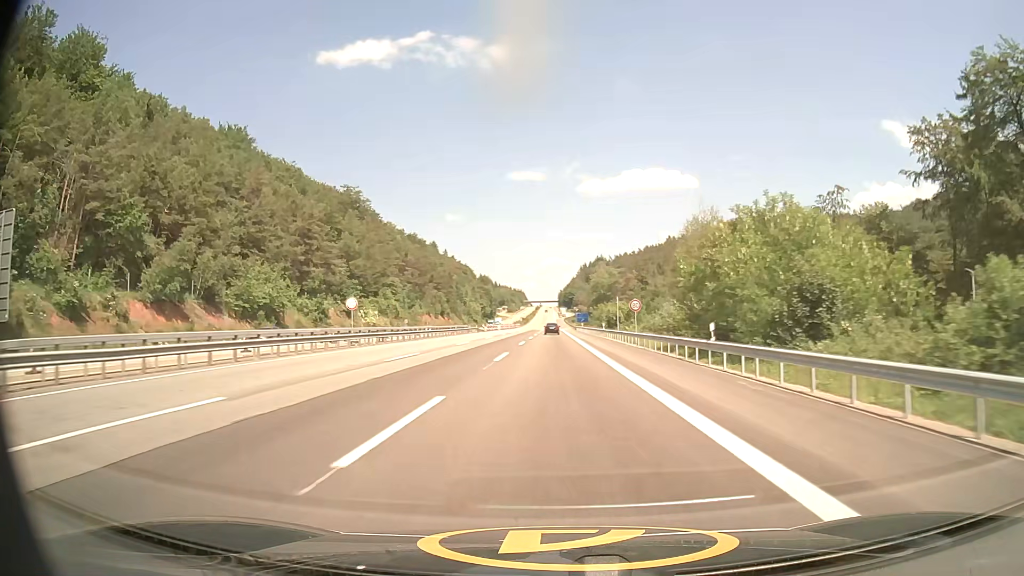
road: motorway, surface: asphalt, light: Day
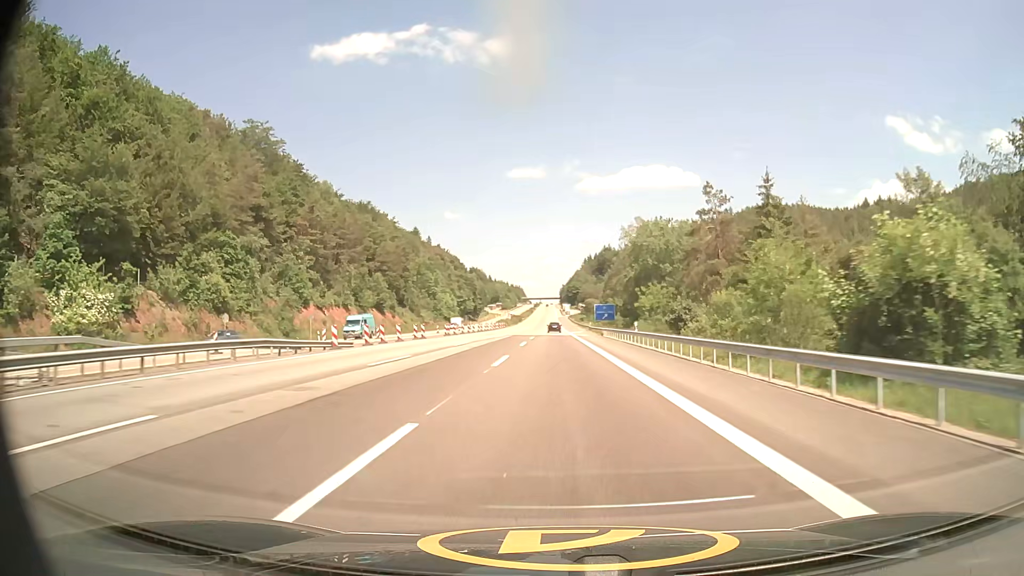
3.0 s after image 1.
(-0.2, +74.1) m; 0°
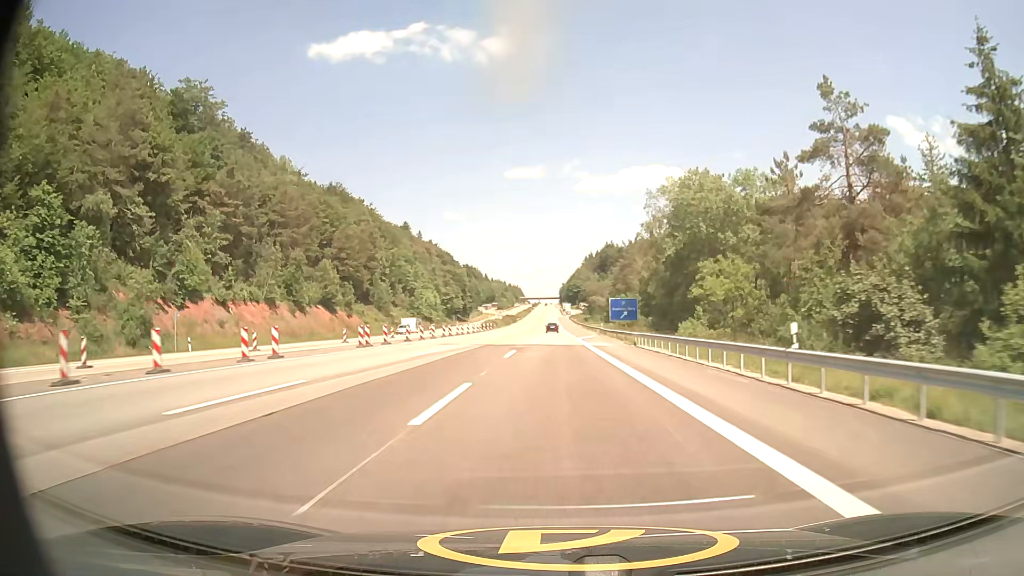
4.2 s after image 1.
(+0.1, +29.4) m; 0°
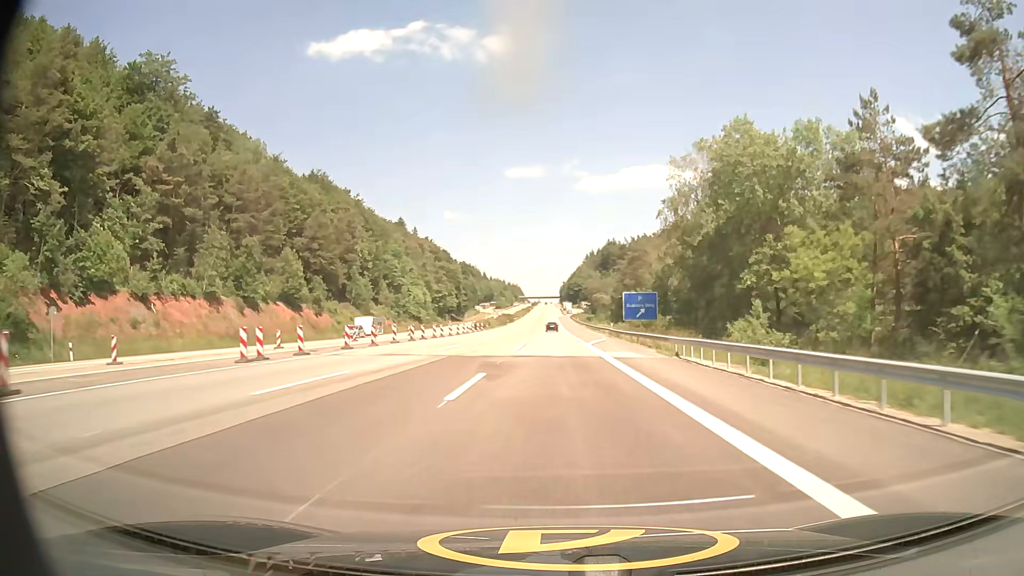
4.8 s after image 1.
(0.0, +14.7) m; 0°
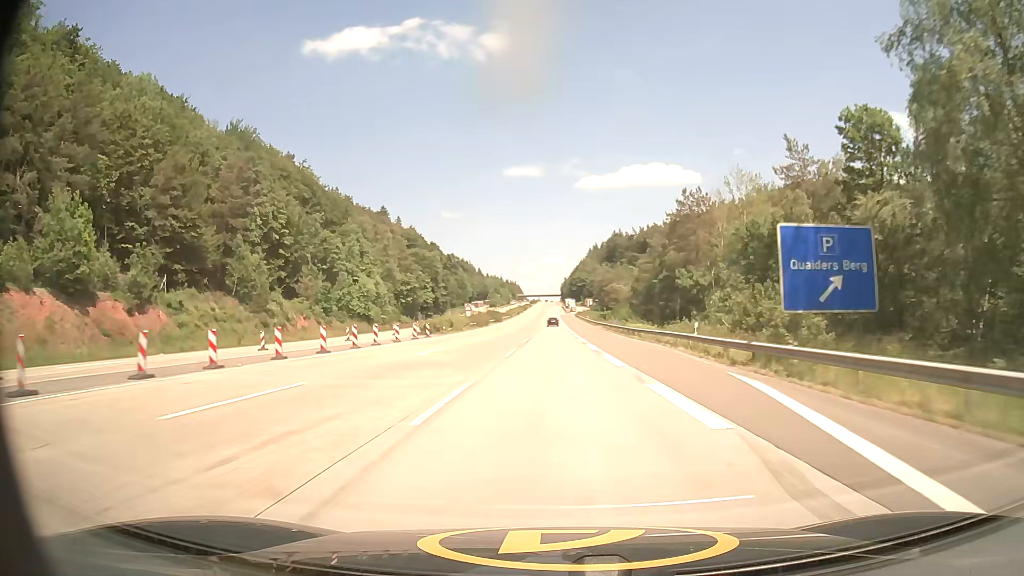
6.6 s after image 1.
(-0.2, +44.0) m; 0°
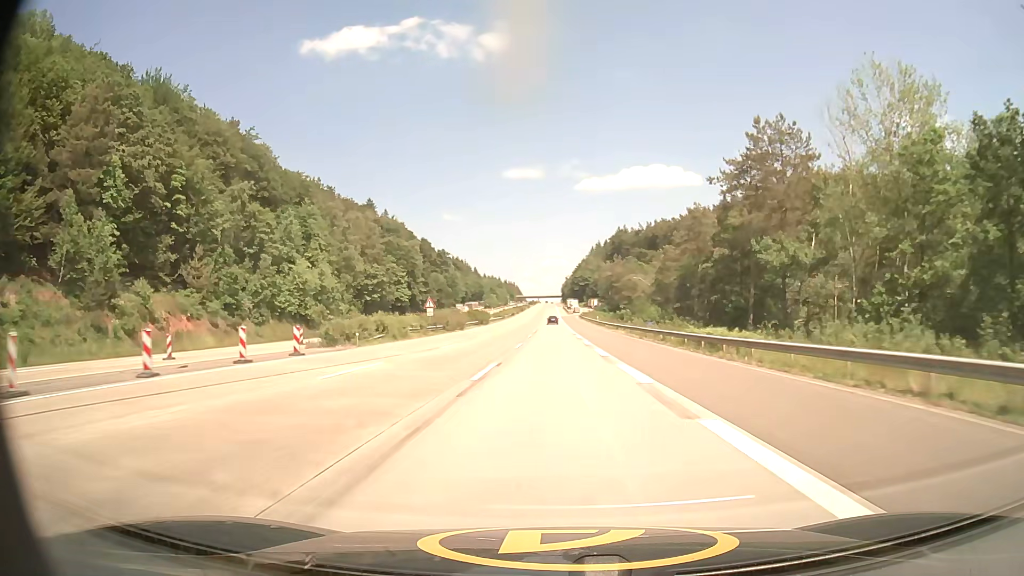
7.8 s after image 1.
(-0.1, +29.3) m; 0°
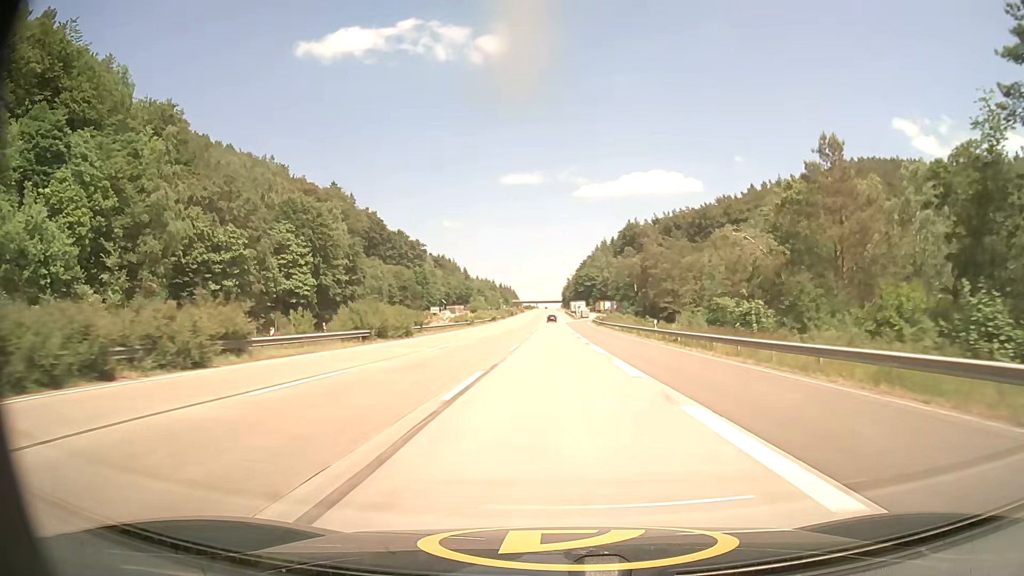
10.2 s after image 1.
(0.0, +58.3) m; 0°
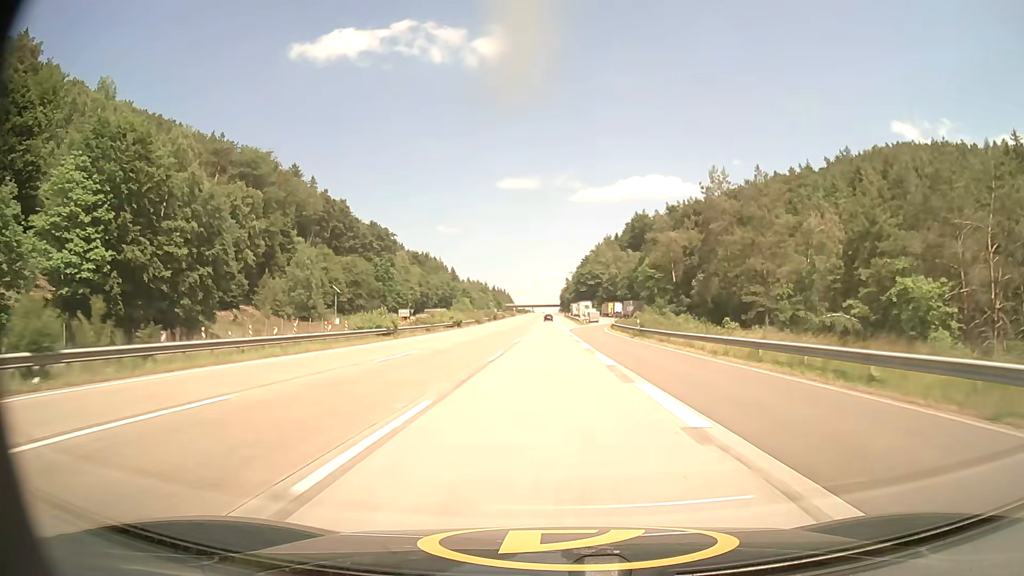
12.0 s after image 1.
(+0.1, +43.6) m; 0°
(0, +10) (0, +20) (0, +30) (0, +40) (0, +50) (0, +60) (0, +70) (0, +80) (0, +90) (0, +100) m
